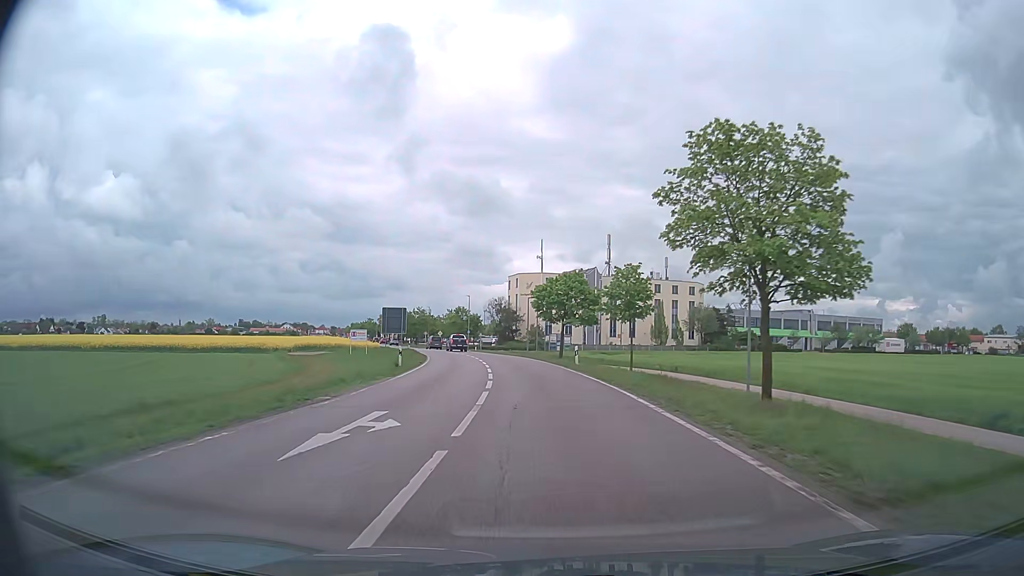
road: secondary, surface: asphalt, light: Day
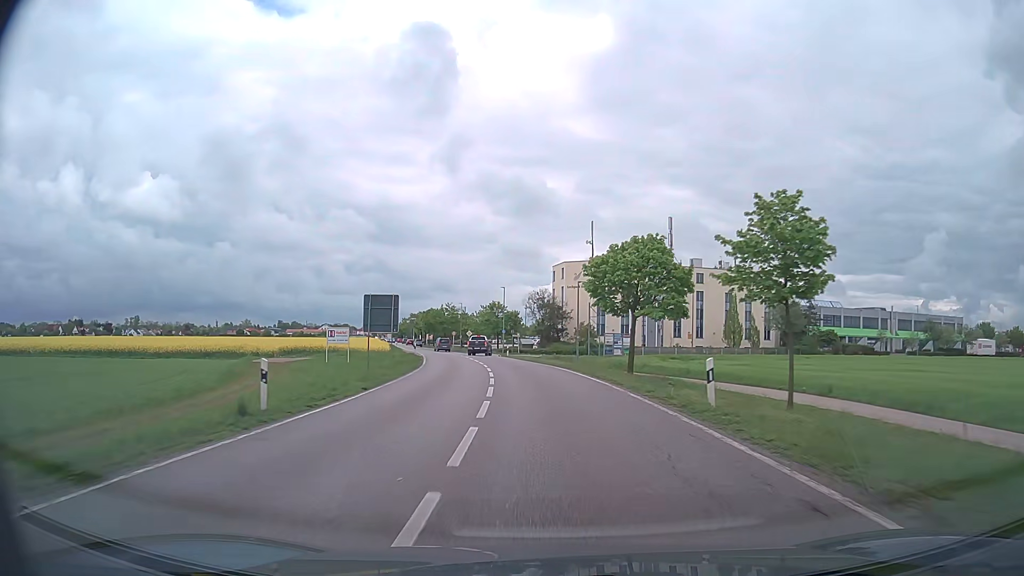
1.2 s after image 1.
(-0.7, +20.0) m; -4°
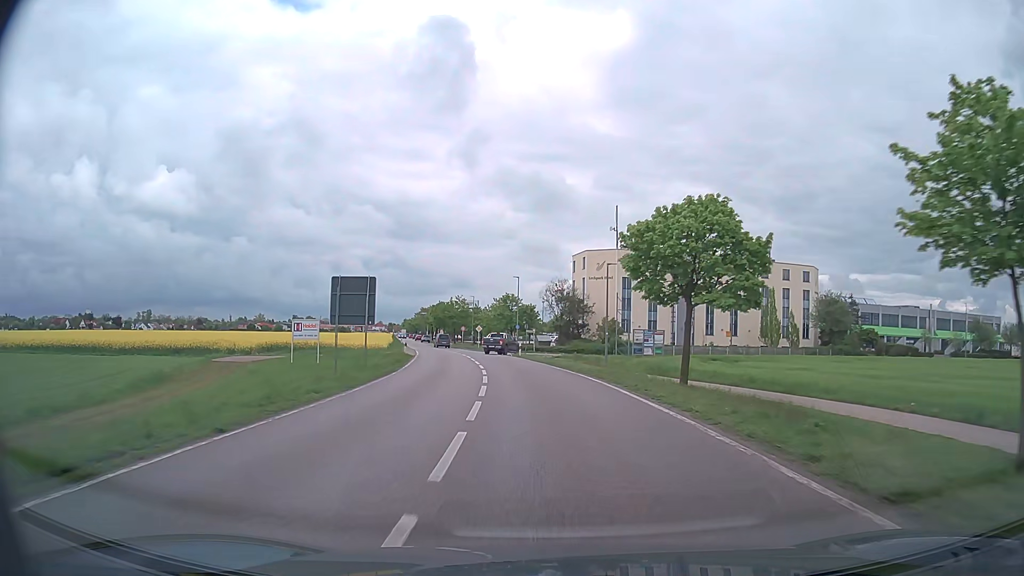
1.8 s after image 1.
(-0.1, +9.8) m; -1°
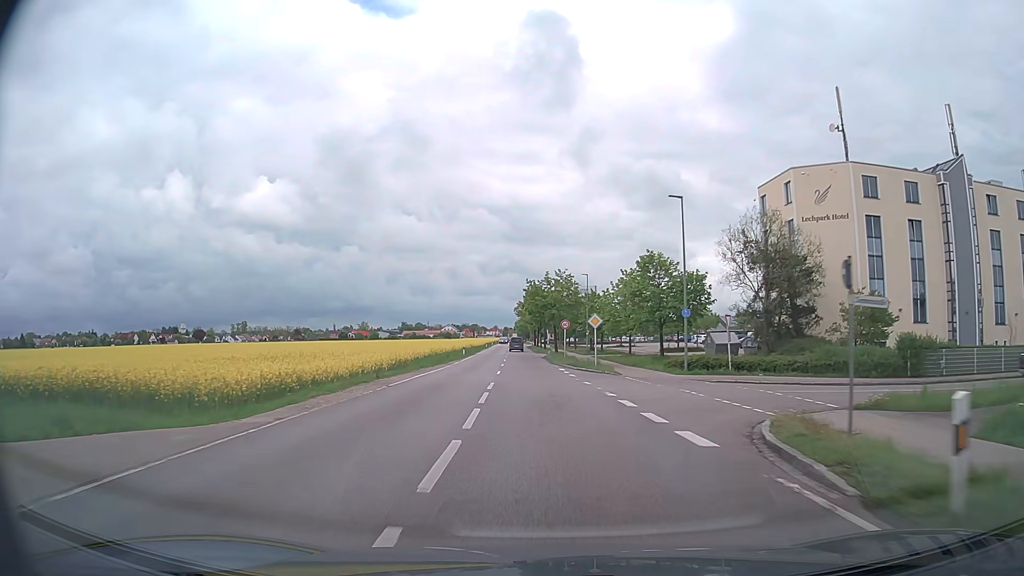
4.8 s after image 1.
(-3.8, +44.7) m; -10°
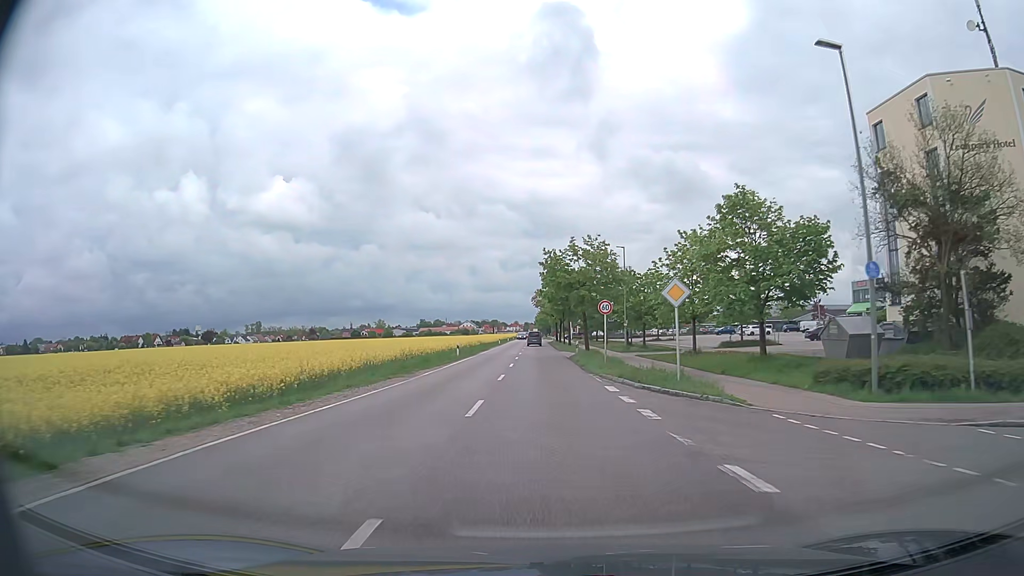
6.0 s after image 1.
(-0.3, +17.8) m; -2°
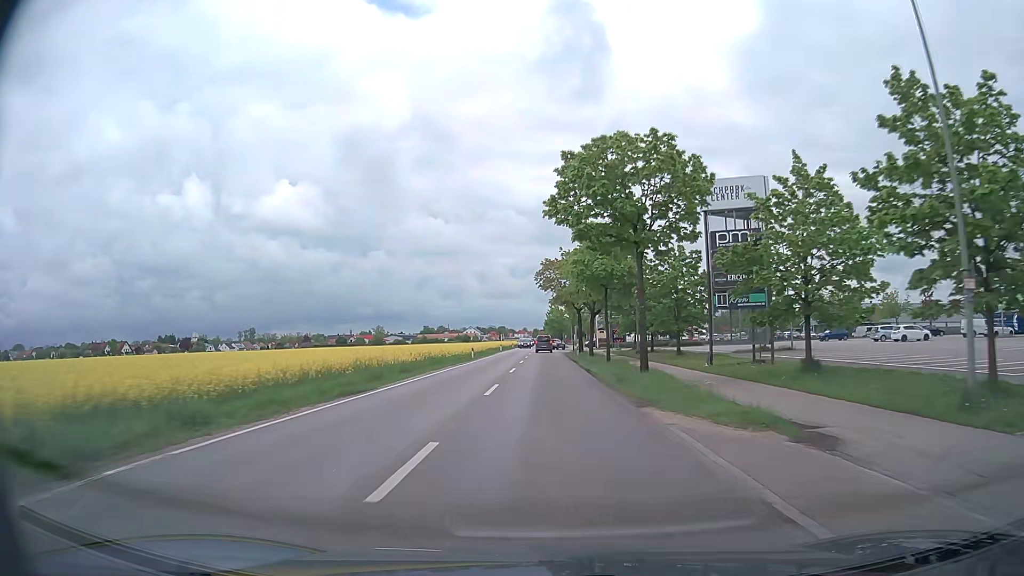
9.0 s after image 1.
(-0.6, +46.4) m; -2°
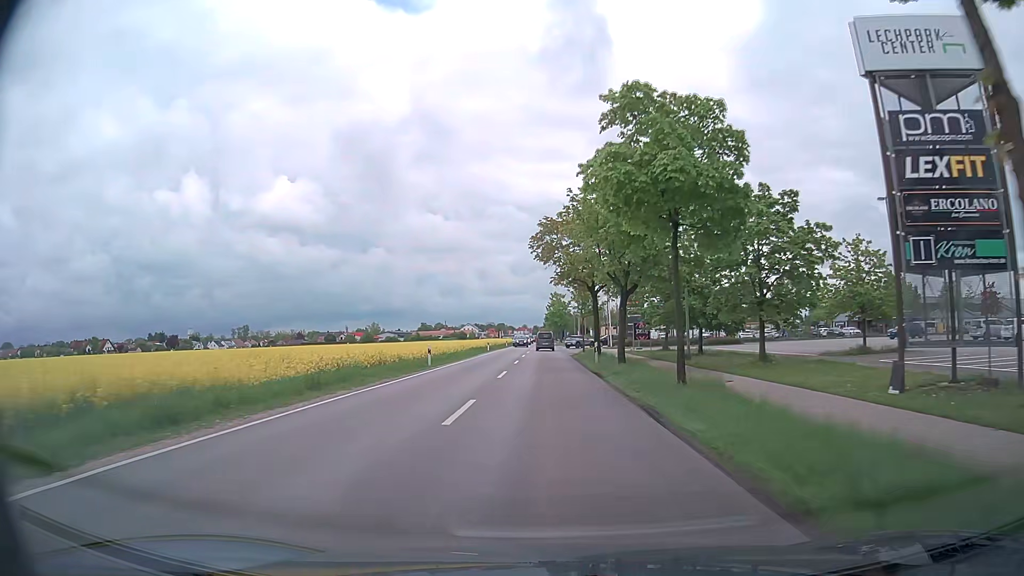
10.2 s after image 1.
(+0.2, +18.5) m; +1°
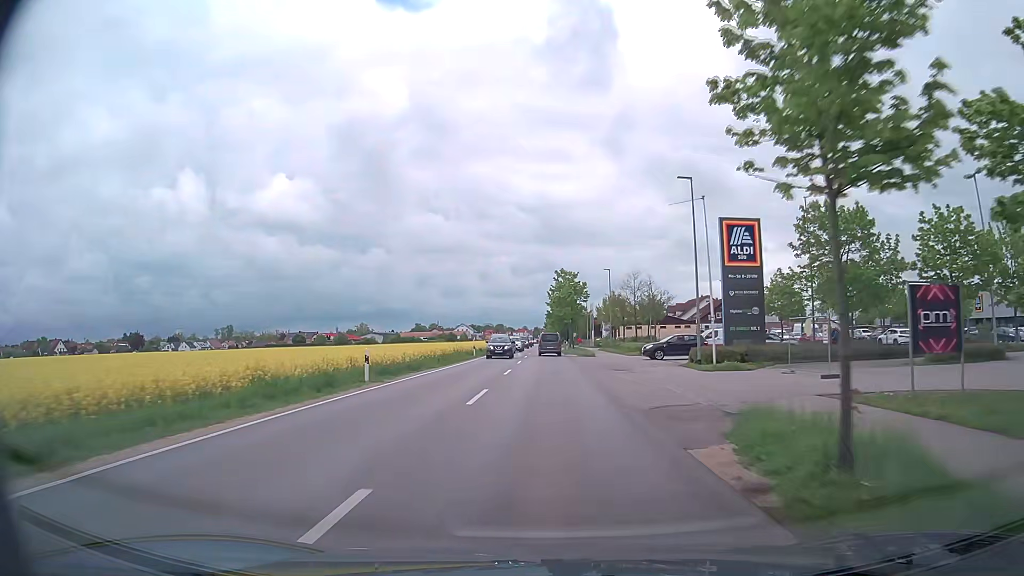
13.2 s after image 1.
(-0.1, +44.6) m; 0°
(0, +10) (0, +20) (0, +30) (0, +40) (0, +50) (0, +60) (0, +70) (0, +80) (0, +90) (0, +100) m
